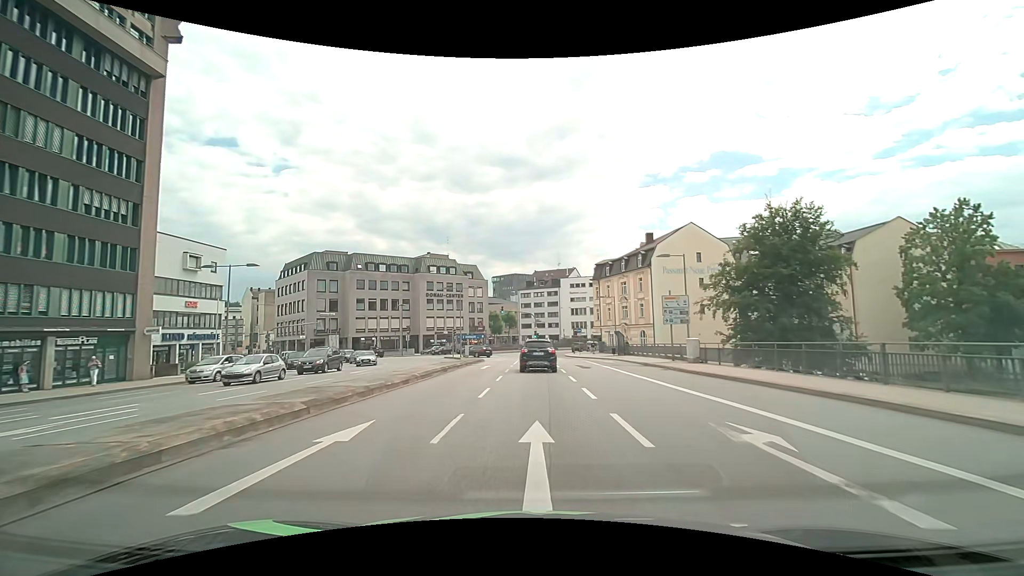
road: primary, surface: asphalt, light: Day
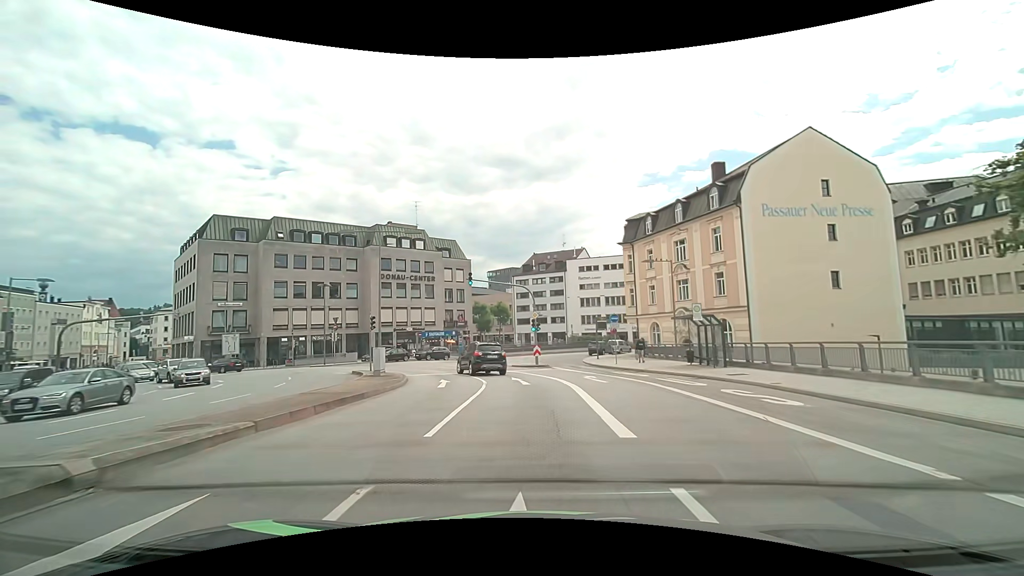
(+0.2, +29.0) m; 0°
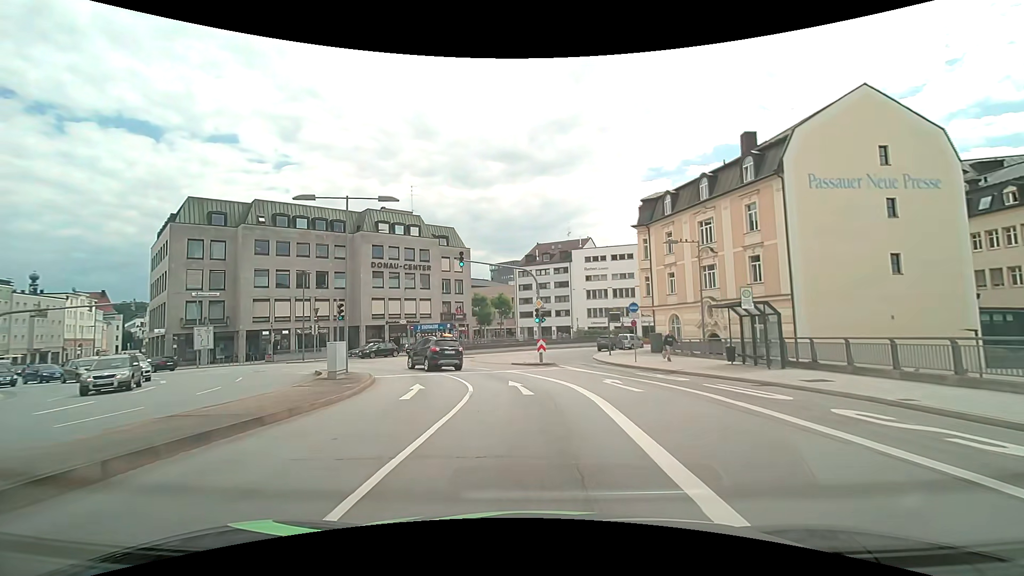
(0.0, +5.4) m; -1°
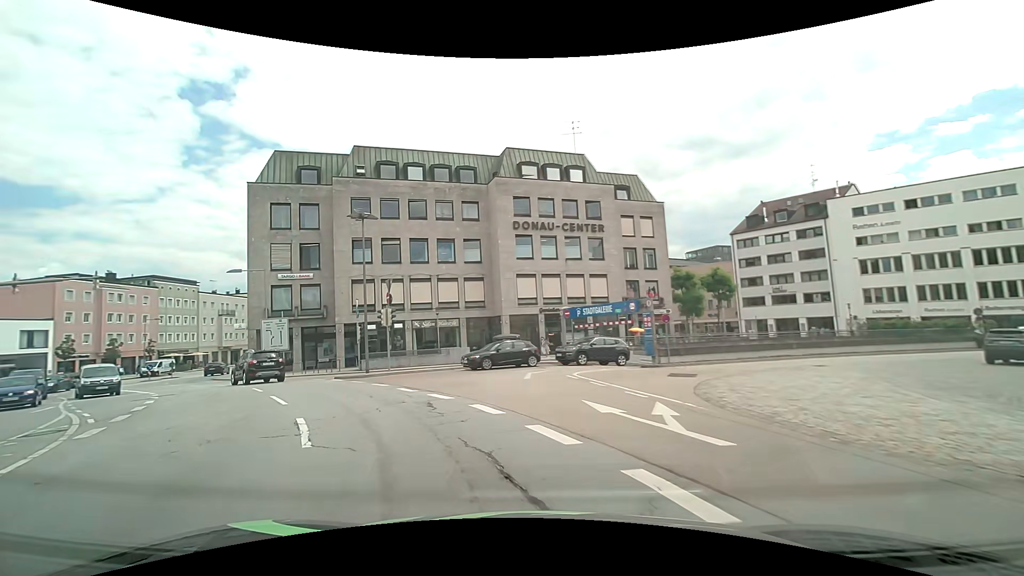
(-2.7, +24.3) m; -21°
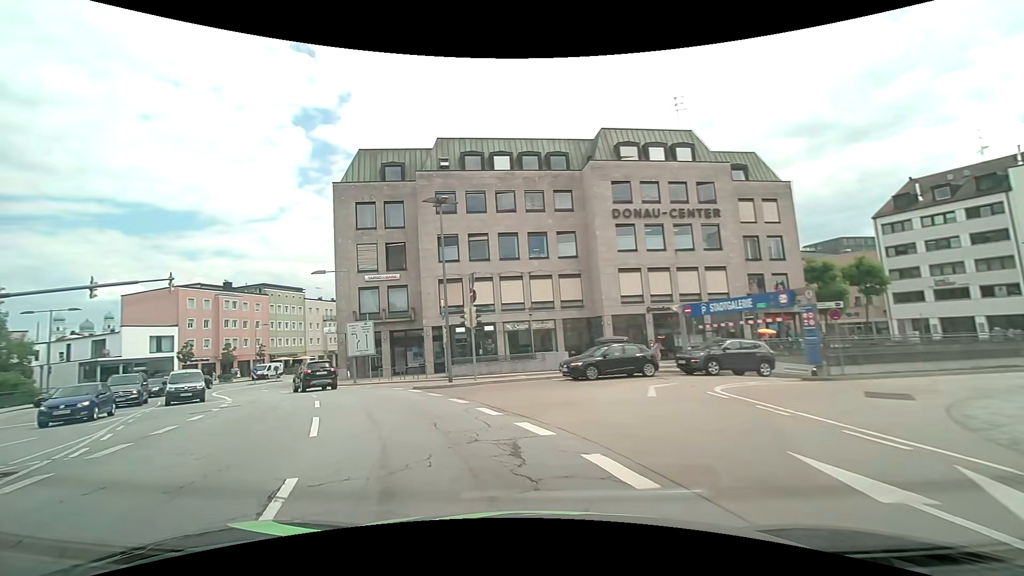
(-0.3, +4.4) m; -10°
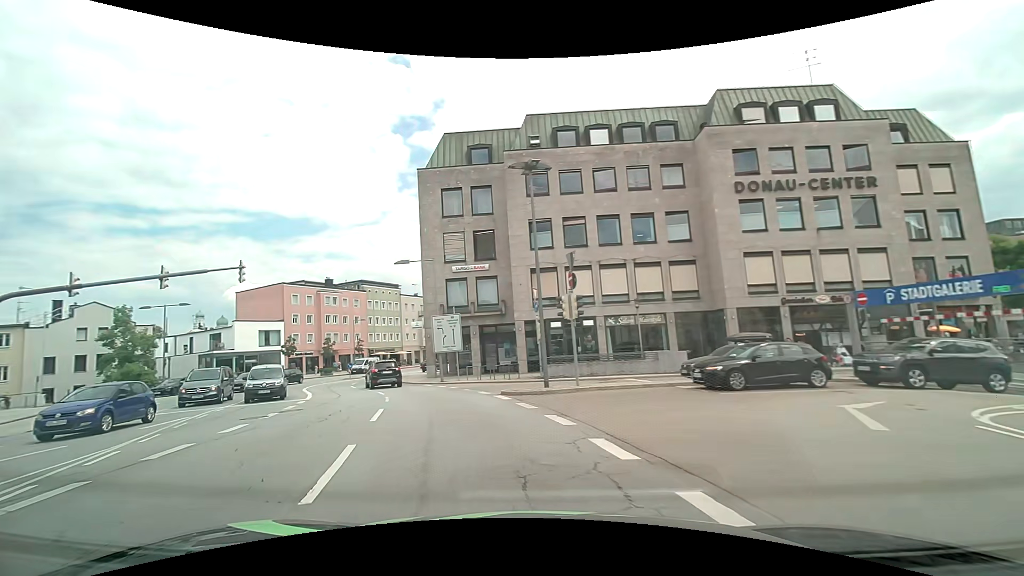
(-0.4, +4.2) m; -11°
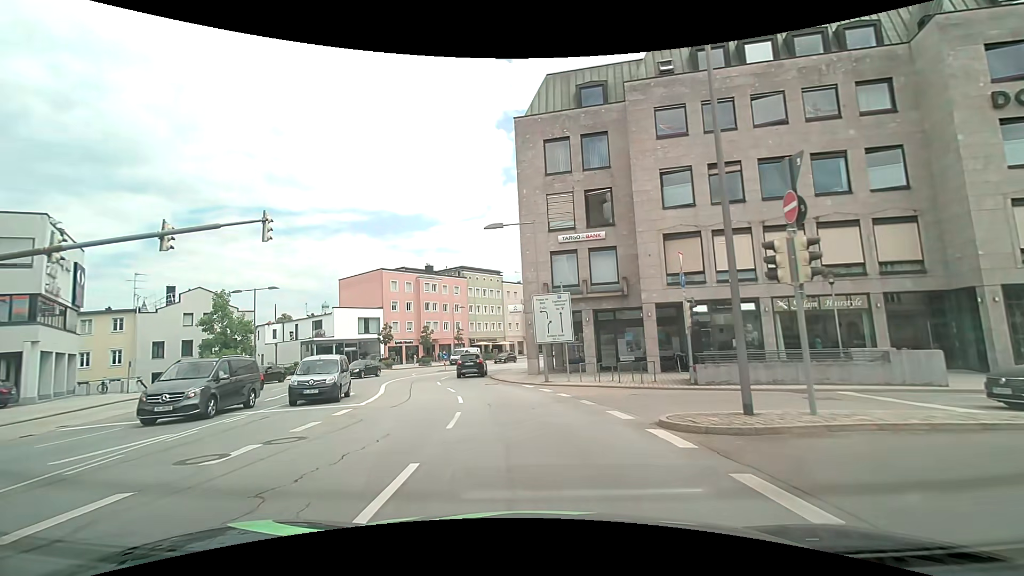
(-1.1, +7.7) m; -13°
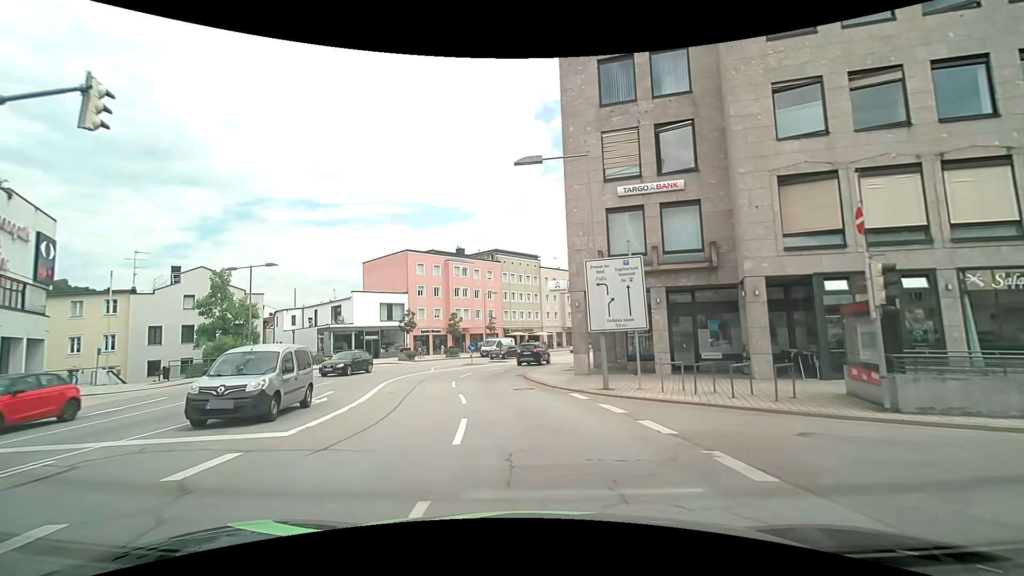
(-0.4, +7.7) m; -5°
